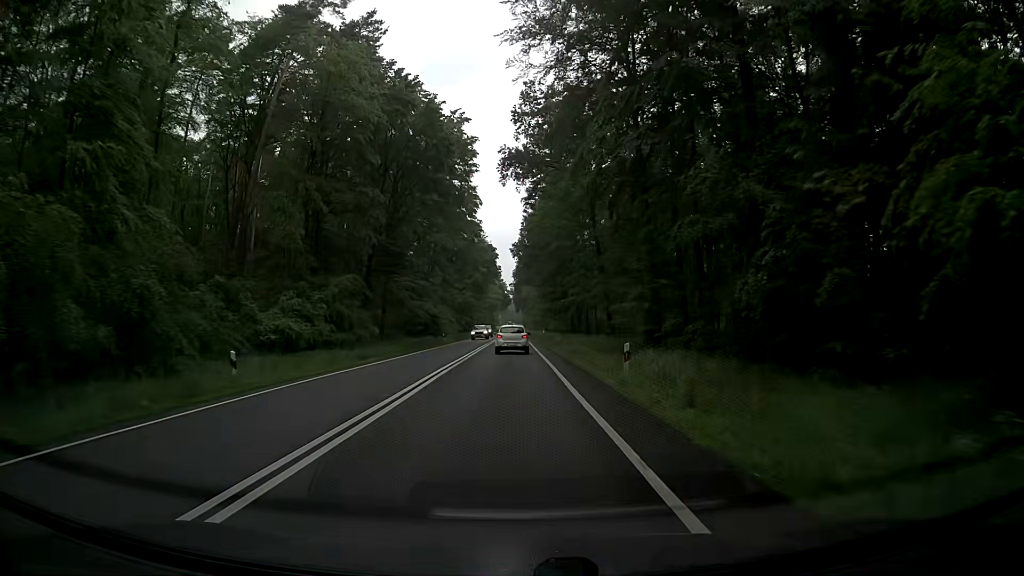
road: primary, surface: asphalt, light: Day
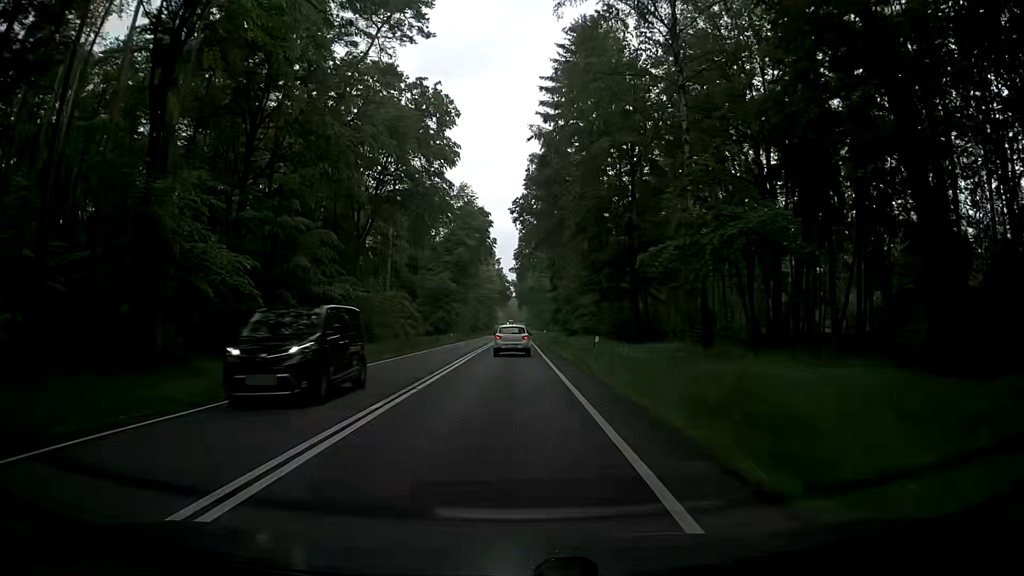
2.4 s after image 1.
(-0.1, +44.1) m; +1°
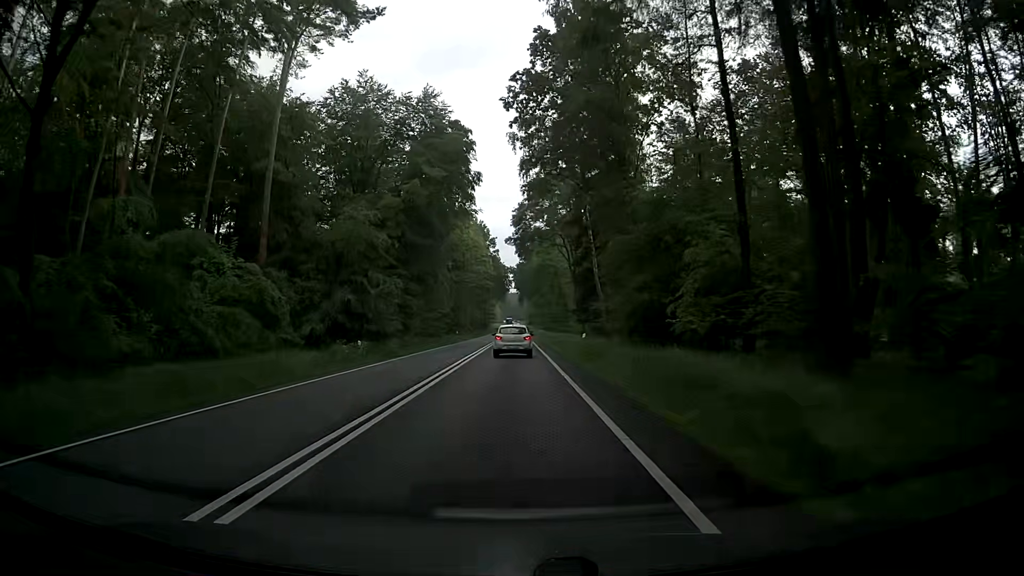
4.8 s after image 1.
(-0.9, +42.8) m; -2°
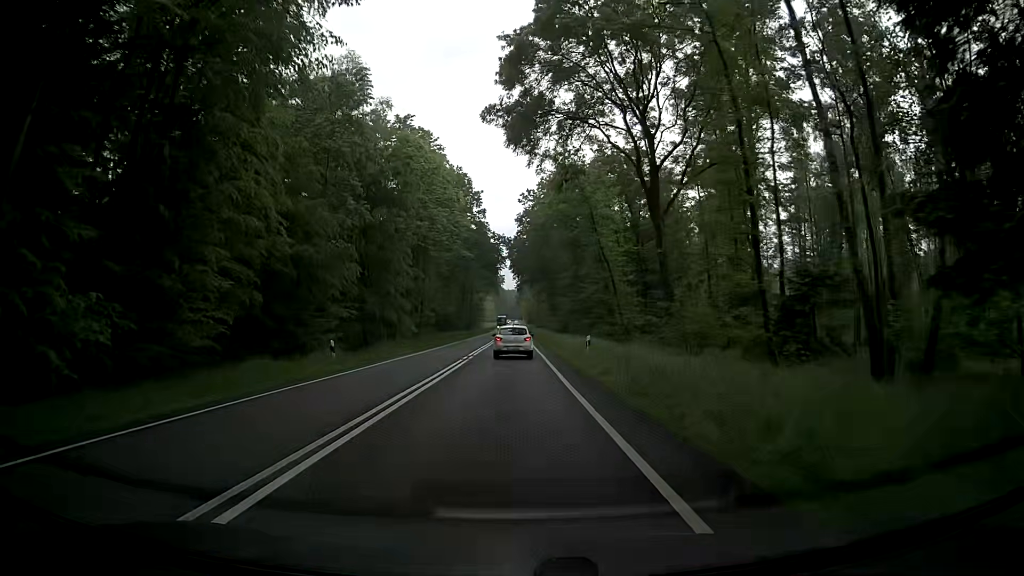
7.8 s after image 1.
(+1.1, +53.3) m; +1°
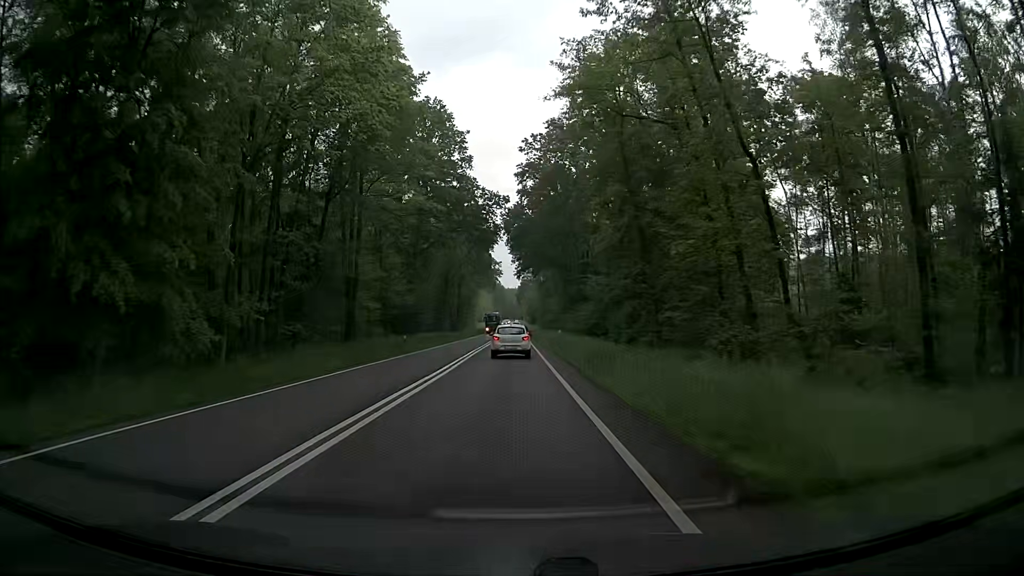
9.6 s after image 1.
(+0.1, +32.4) m; 0°
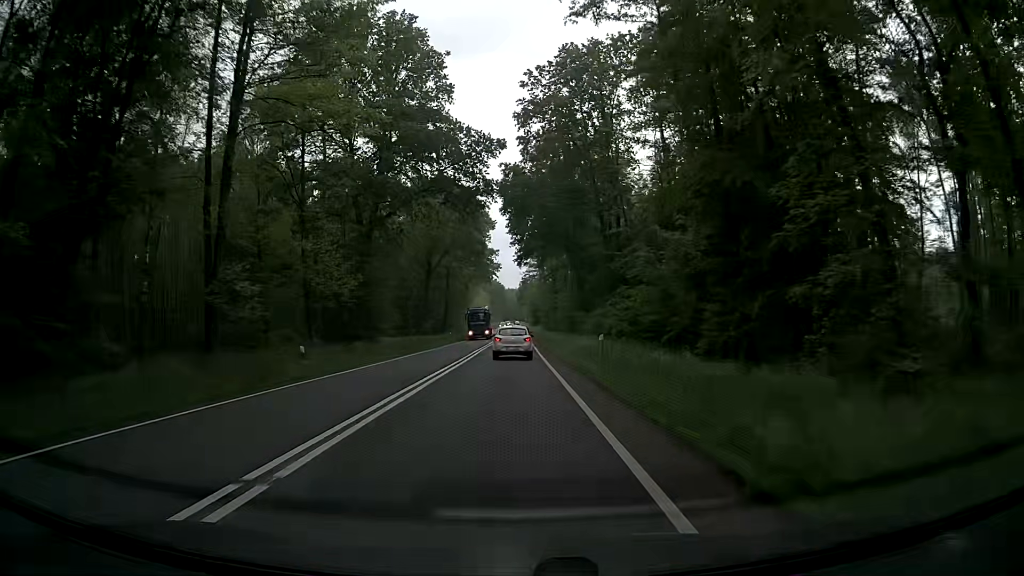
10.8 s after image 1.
(+0.1, +21.8) m; 0°
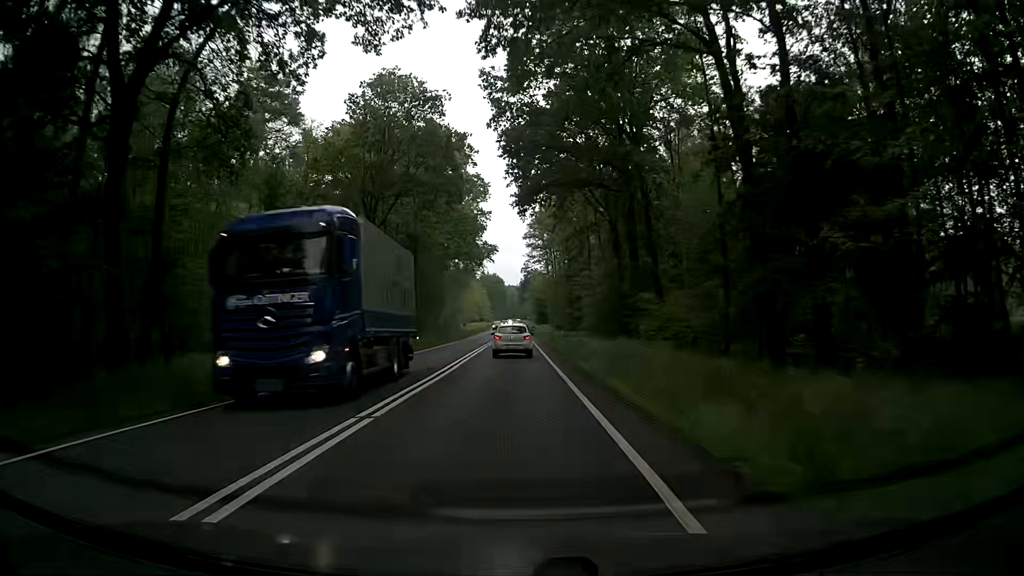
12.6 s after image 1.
(+0.1, +32.8) m; 0°
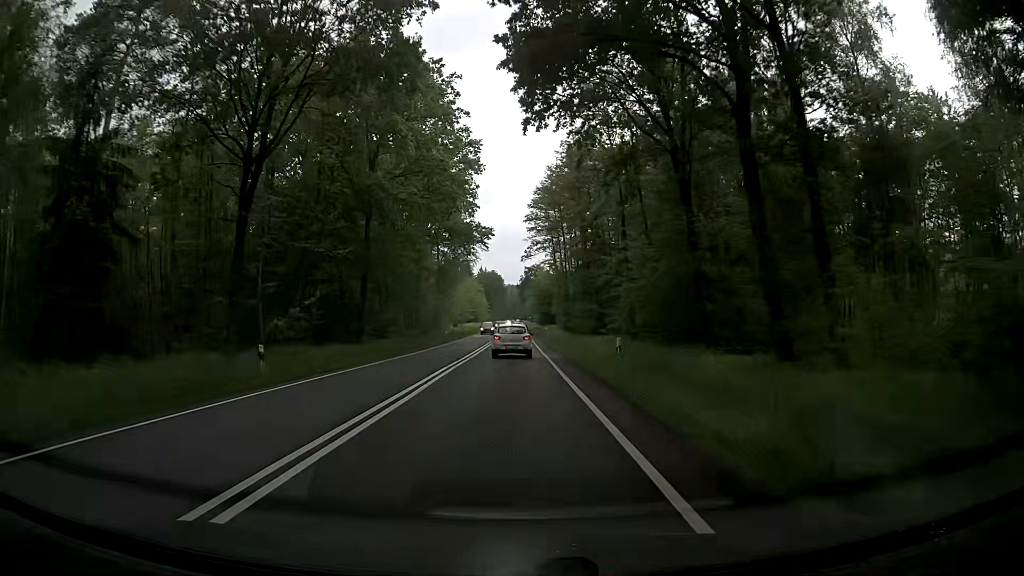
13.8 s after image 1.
(0.0, +22.0) m; 0°
(0, +10) (0, +20) (0, +30) (0, +40) (0, +50) (0, +60) (0, +70) (0, +80) (0, +90) (0, +100) m
